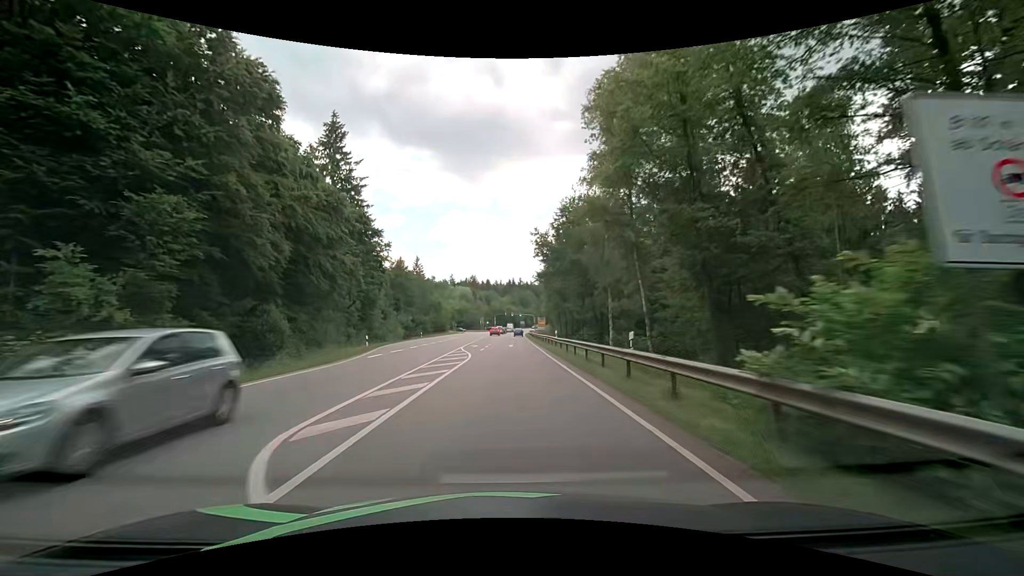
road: secondary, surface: asphalt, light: Day
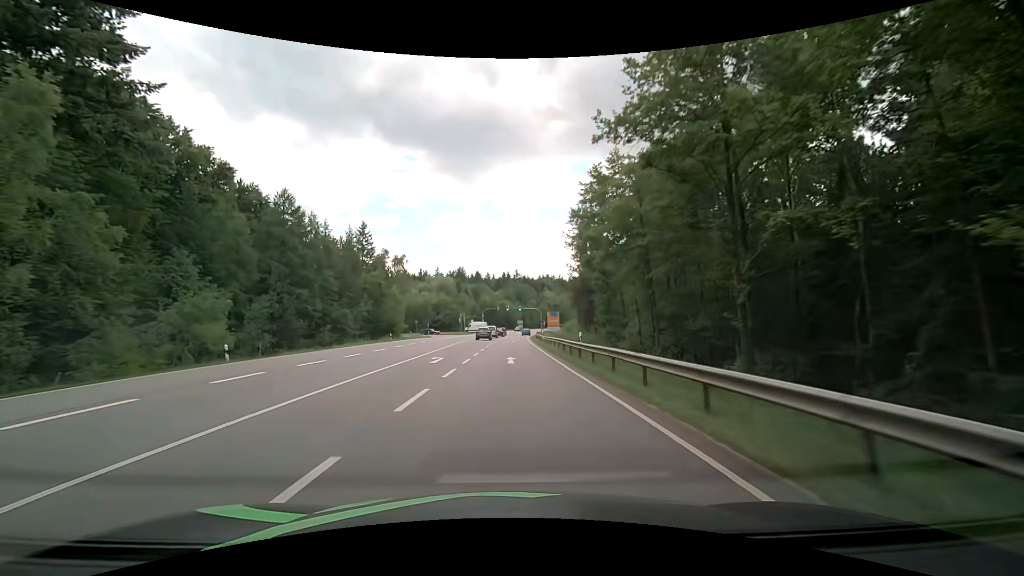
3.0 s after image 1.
(+0.2, +53.7) m; 0°
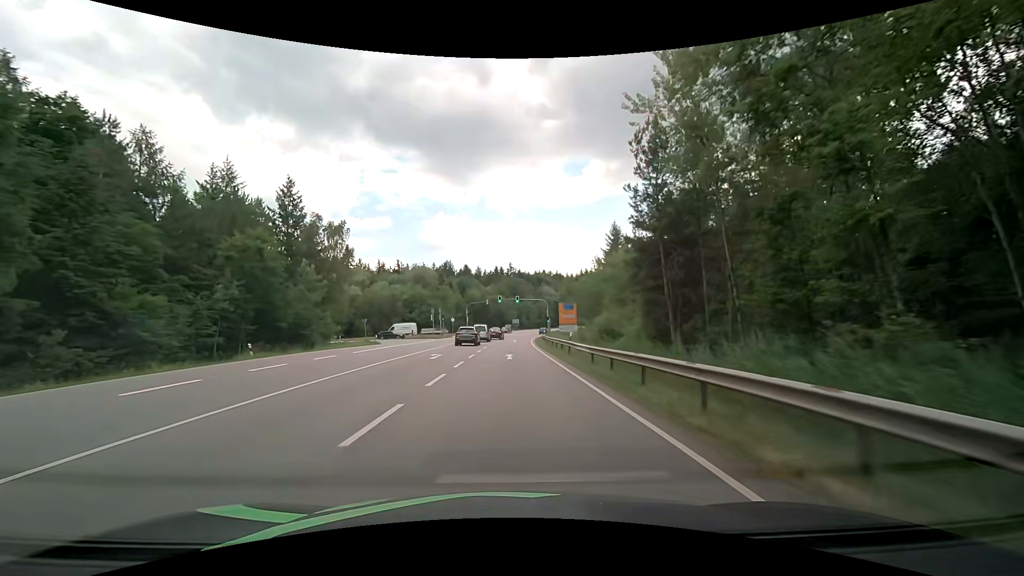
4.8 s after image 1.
(+0.2, +32.2) m; +1°
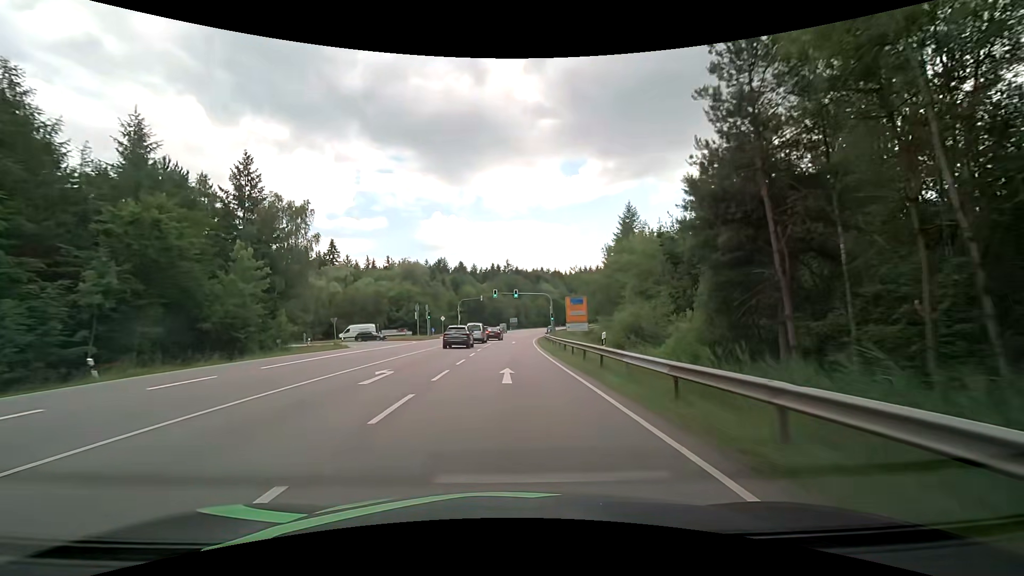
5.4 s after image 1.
(+0.1, +10.7) m; 0°
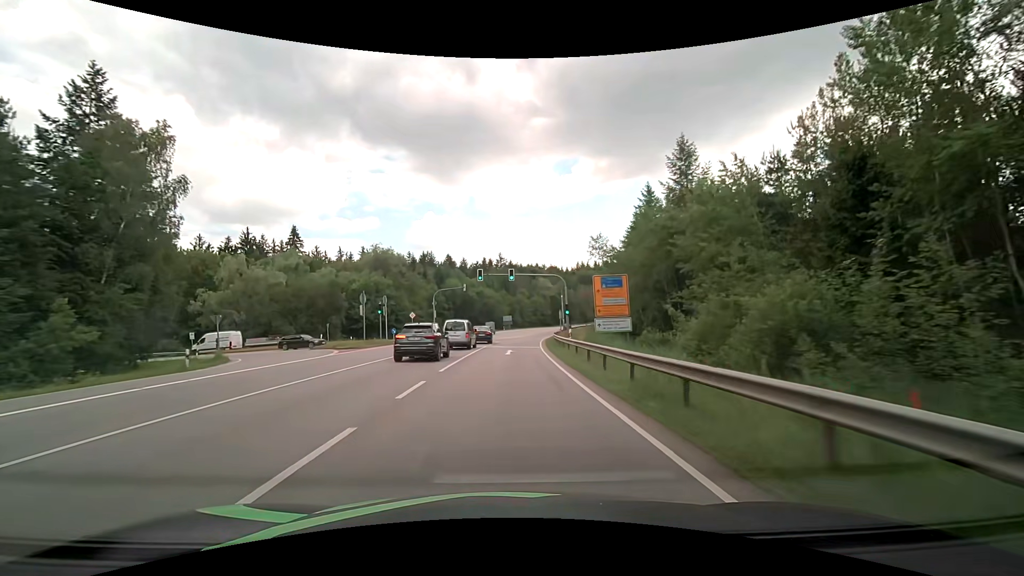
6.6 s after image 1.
(+0.2, +21.5) m; +1°
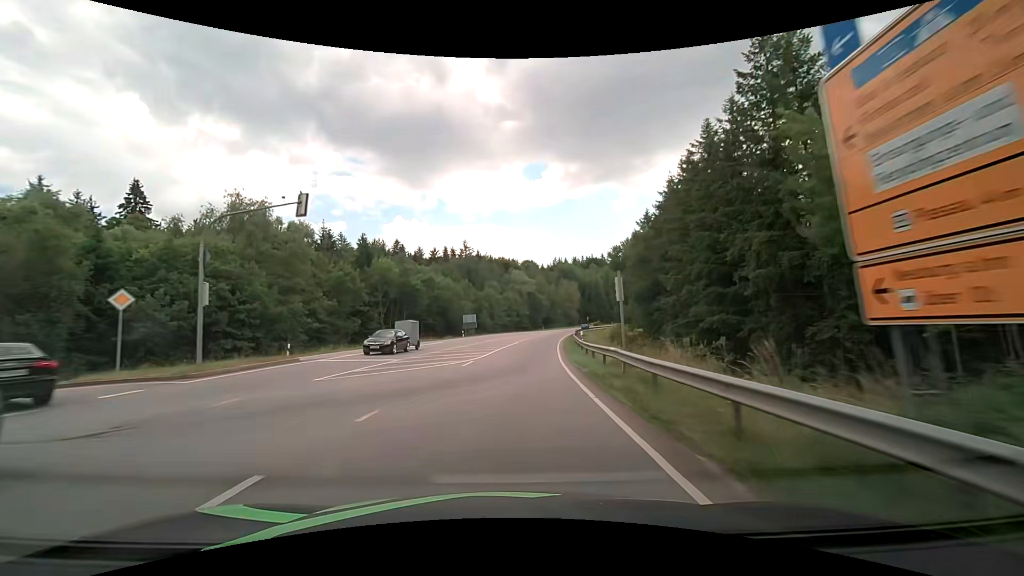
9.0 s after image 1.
(+1.2, +42.8) m; +3°
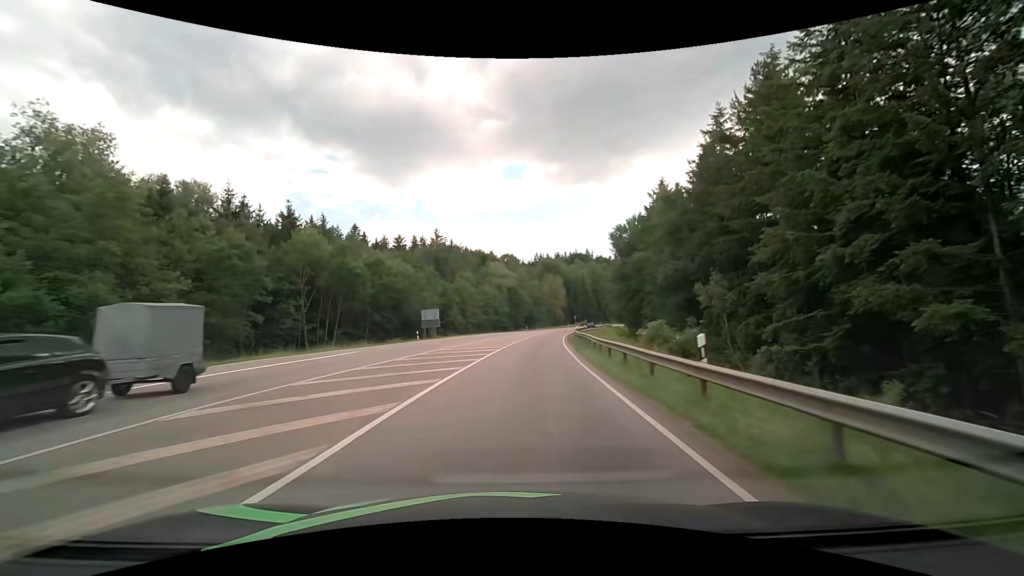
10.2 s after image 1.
(+0.4, +21.5) m; +2°
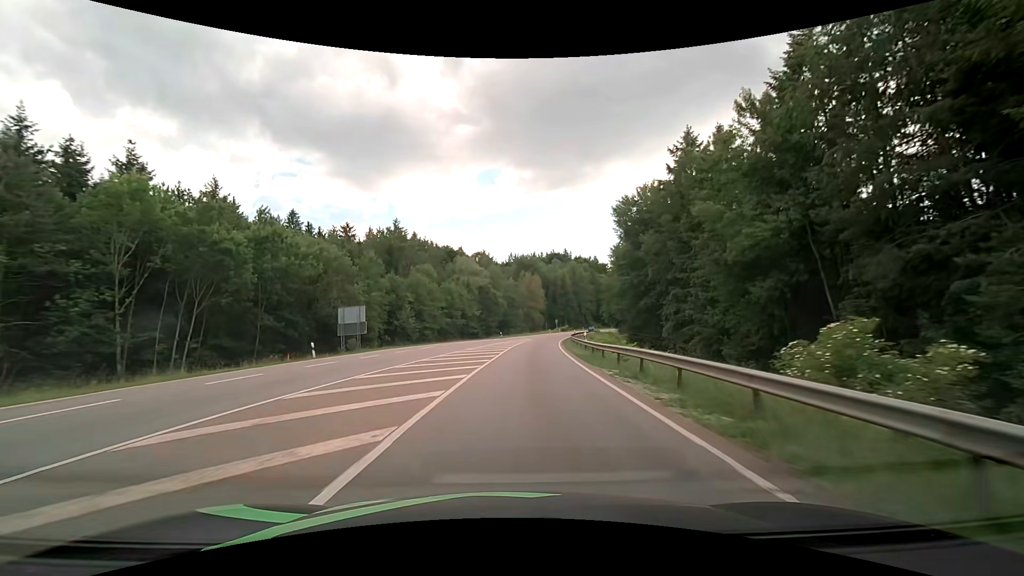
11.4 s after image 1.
(+0.6, +21.4) m; +3°
(0, +10) (0, +20) (+1, +30) (+2, +40) (+3, +50) (+4, +60) (+6, +70) (+7, +80) (+9, +89) (+11, +99) m
